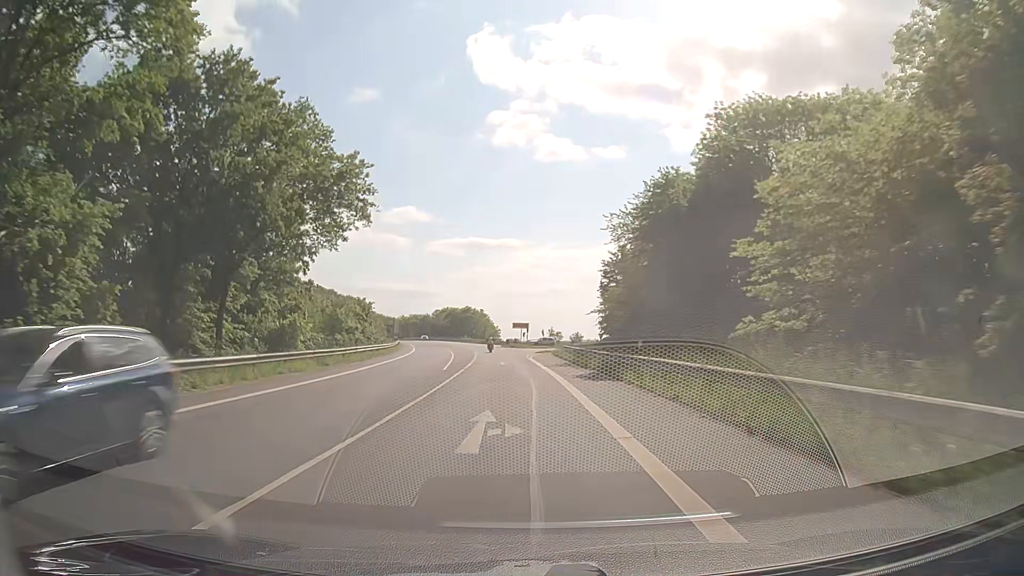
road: secondary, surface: asphalt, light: Day
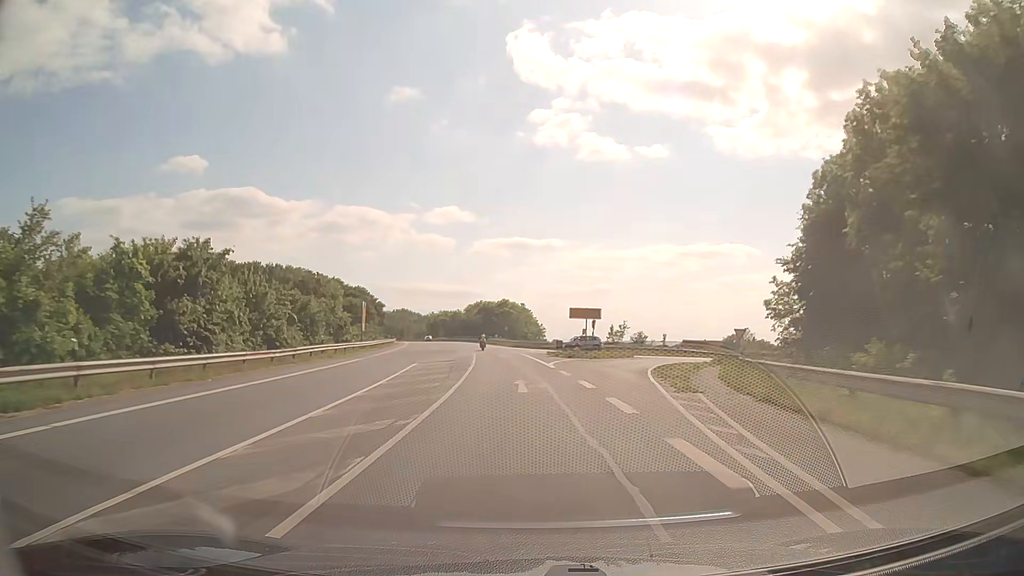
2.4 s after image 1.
(-2.0, +46.7) m; -4°
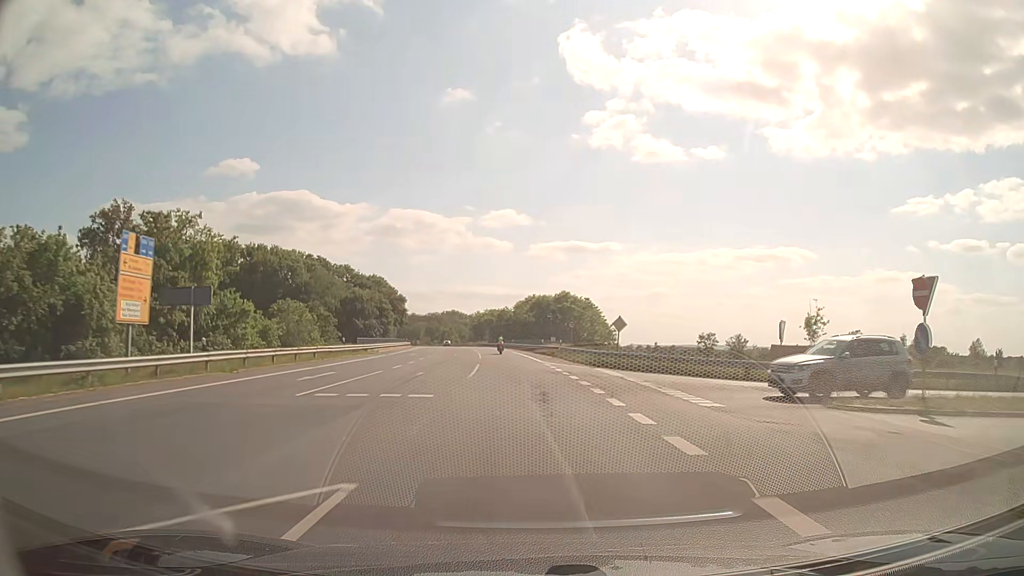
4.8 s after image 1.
(-1.9, +46.7) m; -5°
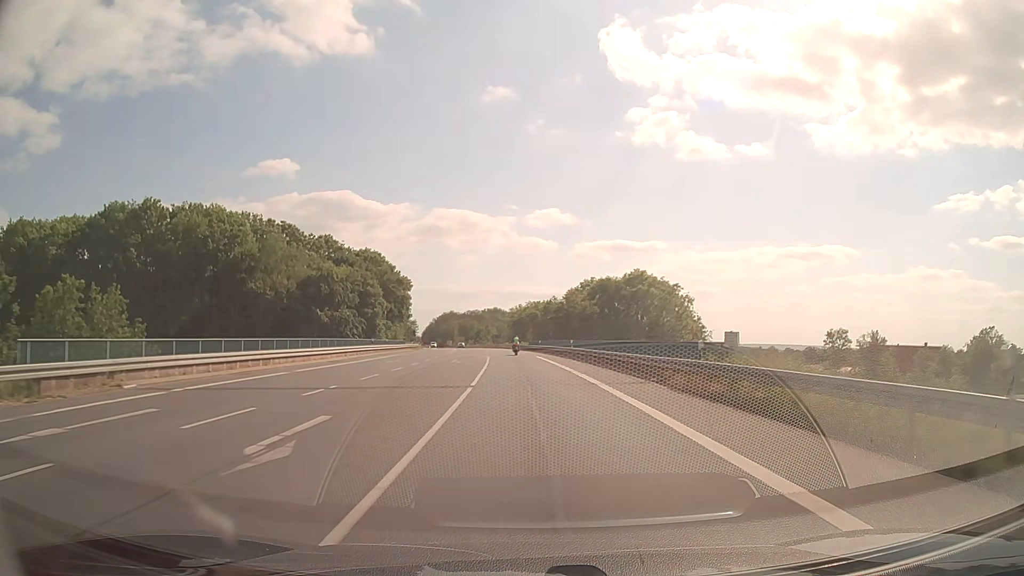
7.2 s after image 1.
(-1.9, +46.1) m; -4°
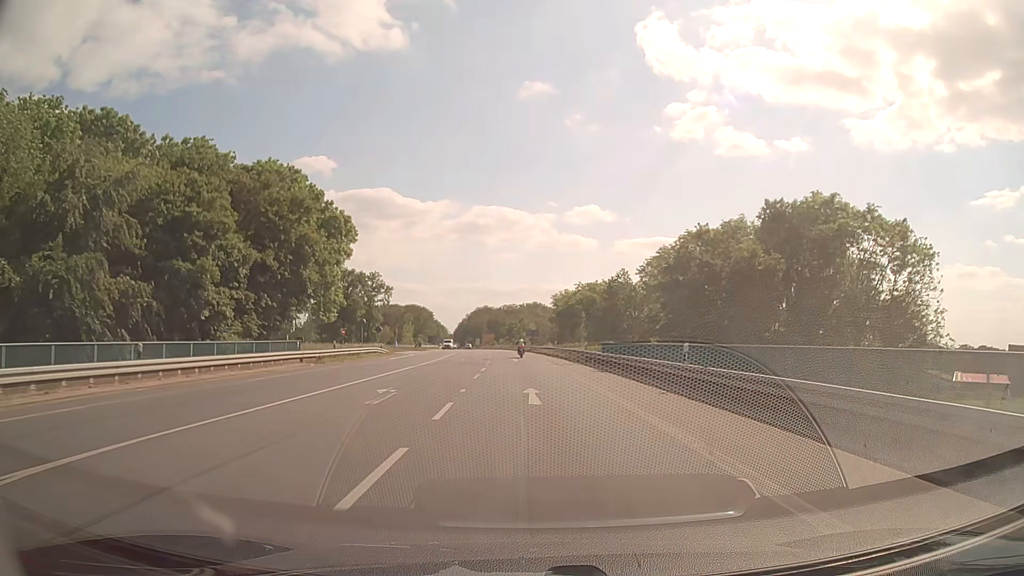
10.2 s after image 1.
(-1.9, +56.3) m; -4°
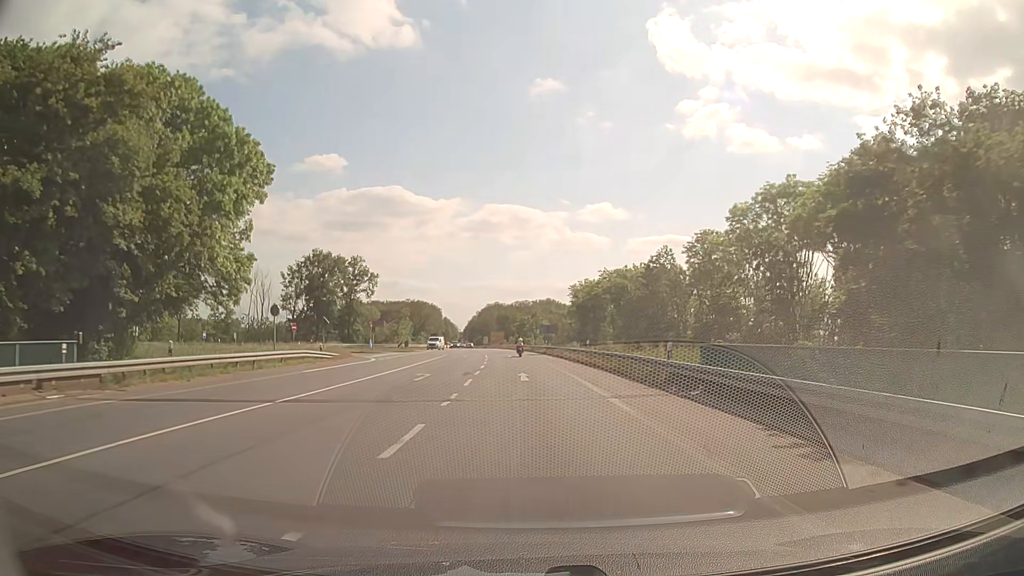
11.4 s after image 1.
(-0.2, +22.0) m; -1°
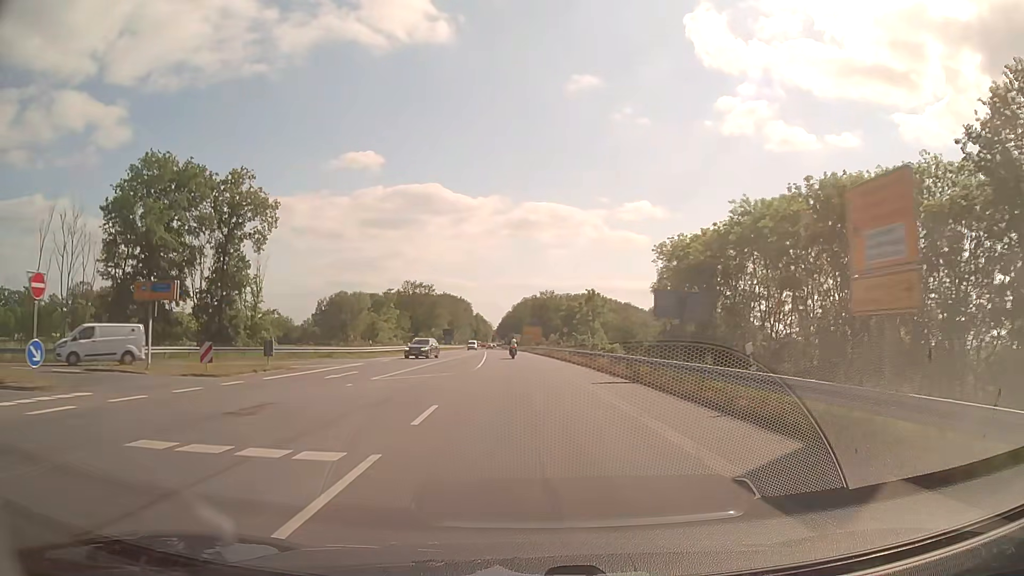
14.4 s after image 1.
(-1.6, +55.2) m; -3°
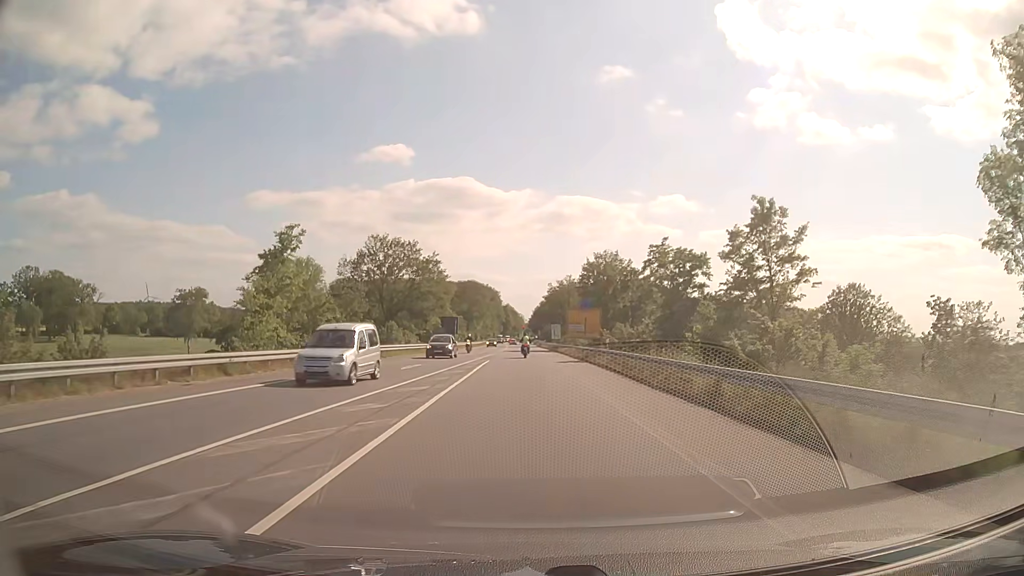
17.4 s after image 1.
(-1.6, +55.5) m; -3°
(0, +10) (0, +20) (0, +30) (0, +40) (-1, +50) (-1, +60) (-1, +70) (-1, +80) (-2, +90) (-2, +100) m
